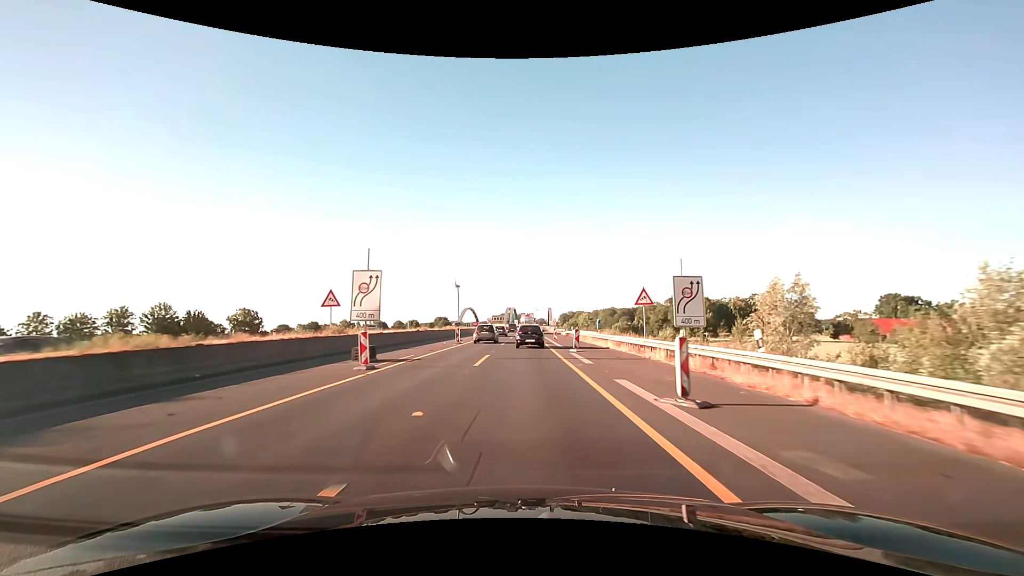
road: motorway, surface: asphalt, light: Day
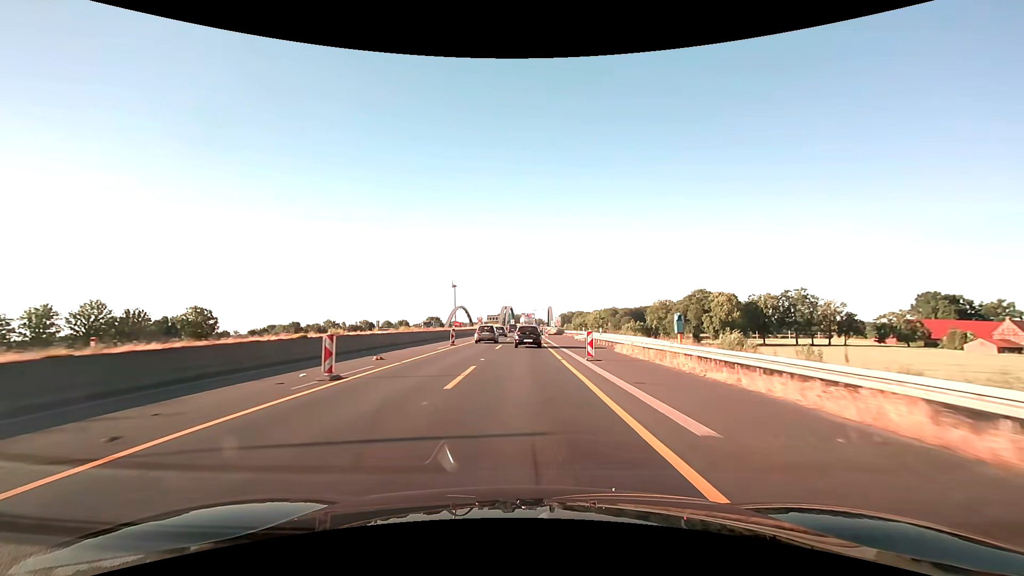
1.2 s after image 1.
(+0.1, +25.0) m; 0°
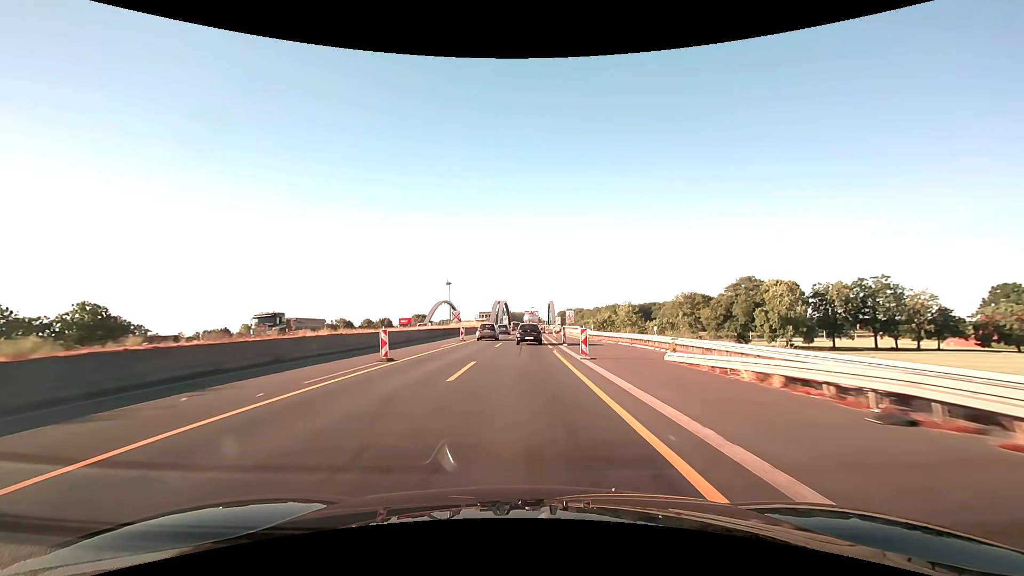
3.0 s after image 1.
(0.0, +37.5) m; 0°
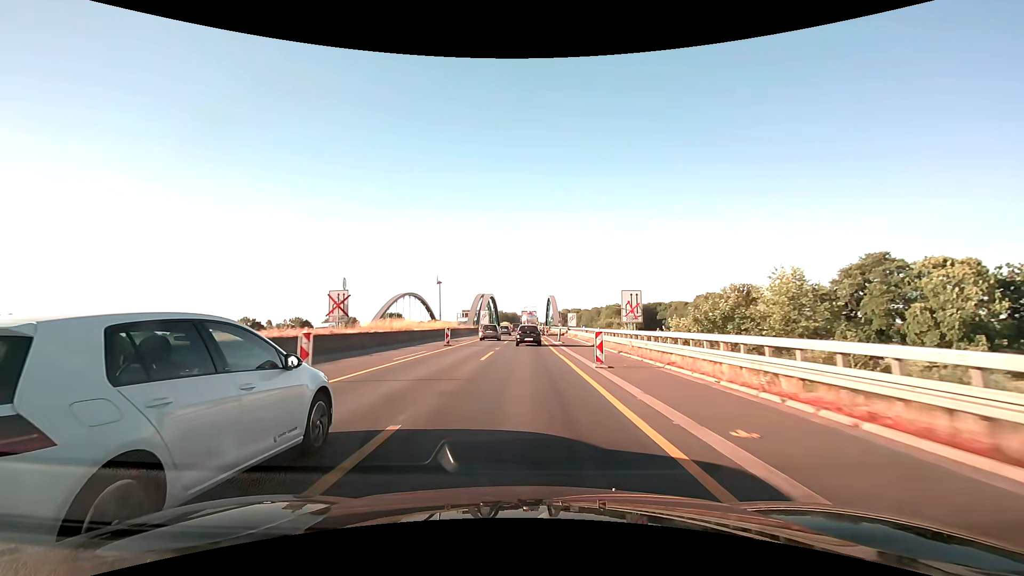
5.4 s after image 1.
(+0.3, +49.9) m; +1°
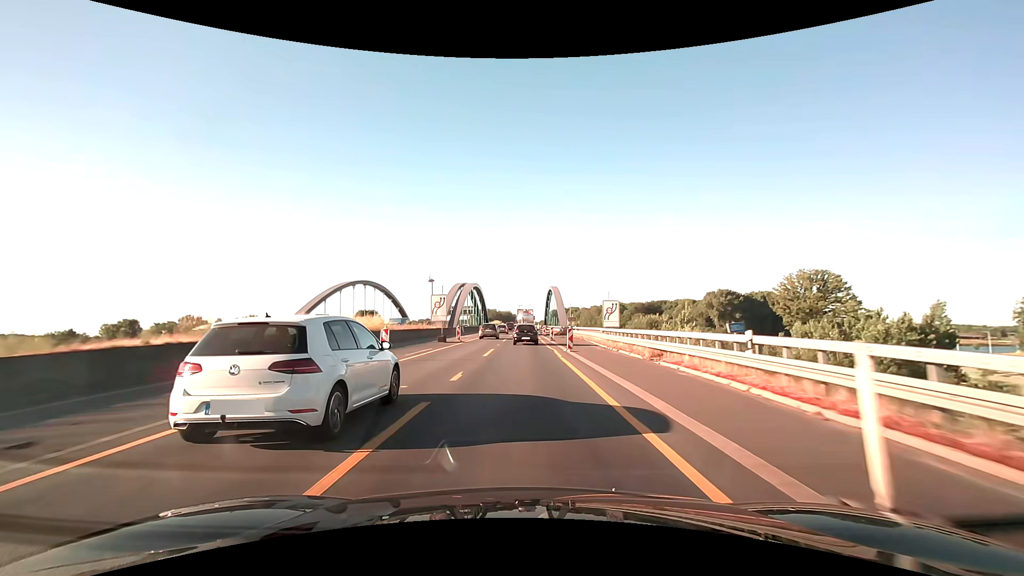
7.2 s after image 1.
(+0.2, +36.7) m; +1°
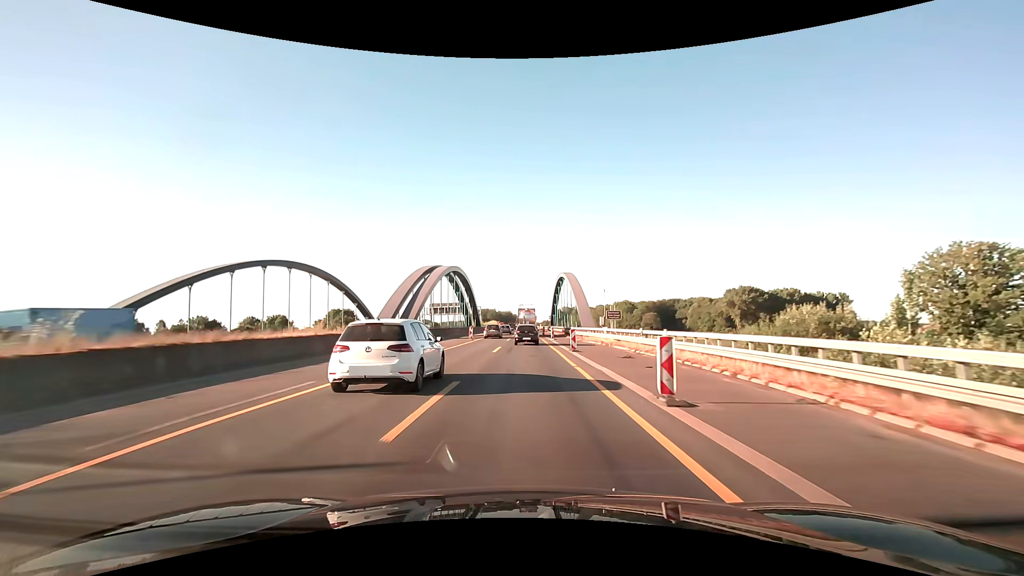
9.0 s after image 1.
(0.0, +35.4) m; 0°
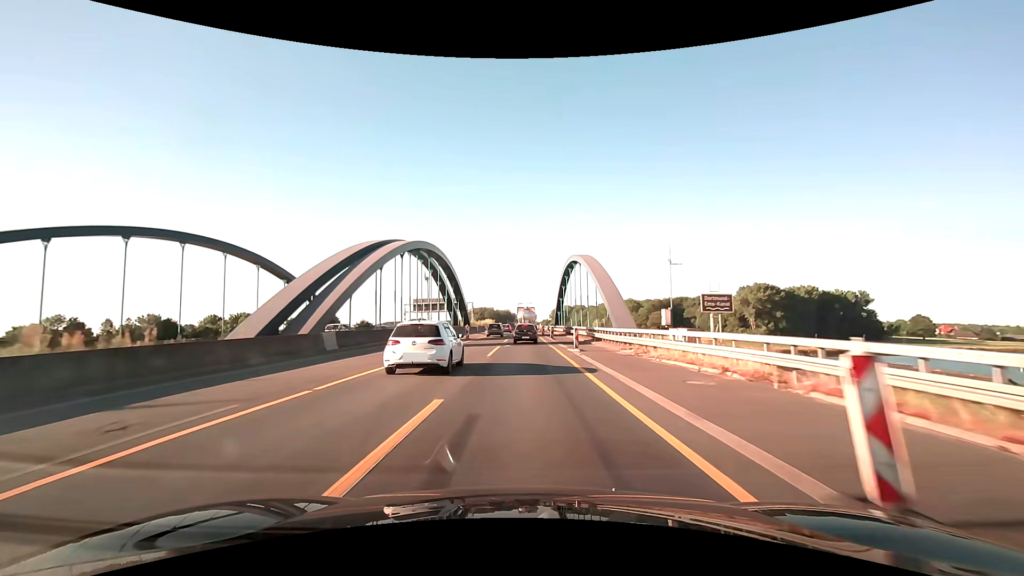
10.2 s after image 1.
(0.0, +22.9) m; 0°
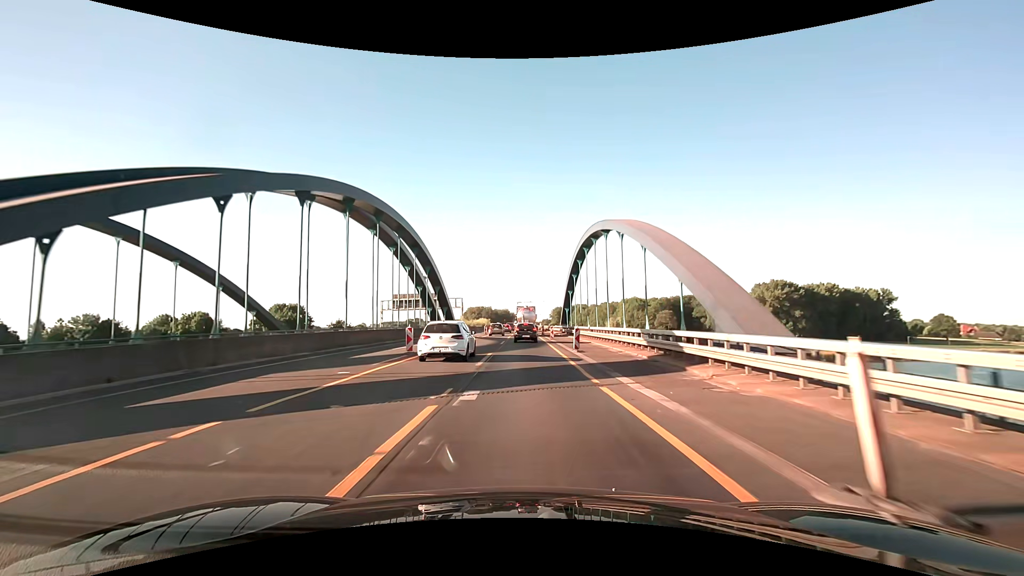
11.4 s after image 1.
(+0.1, +22.4) m; 0°
(0, +10) (0, +20) (0, +30) (0, +40) (0, +50) (0, +60) (0, +70) (0, +80) (0, +90) (0, +100) m
